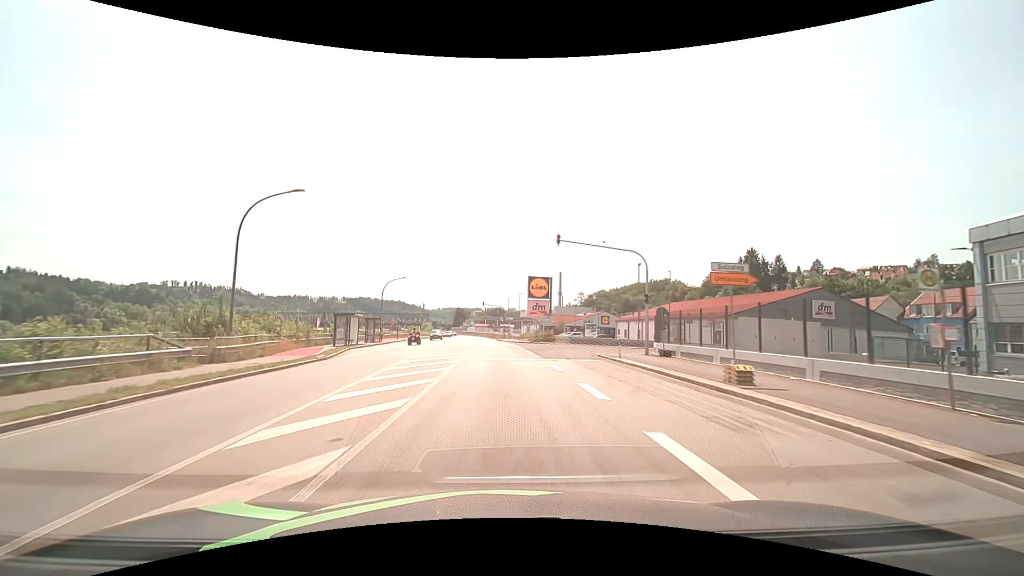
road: primary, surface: asphalt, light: Day
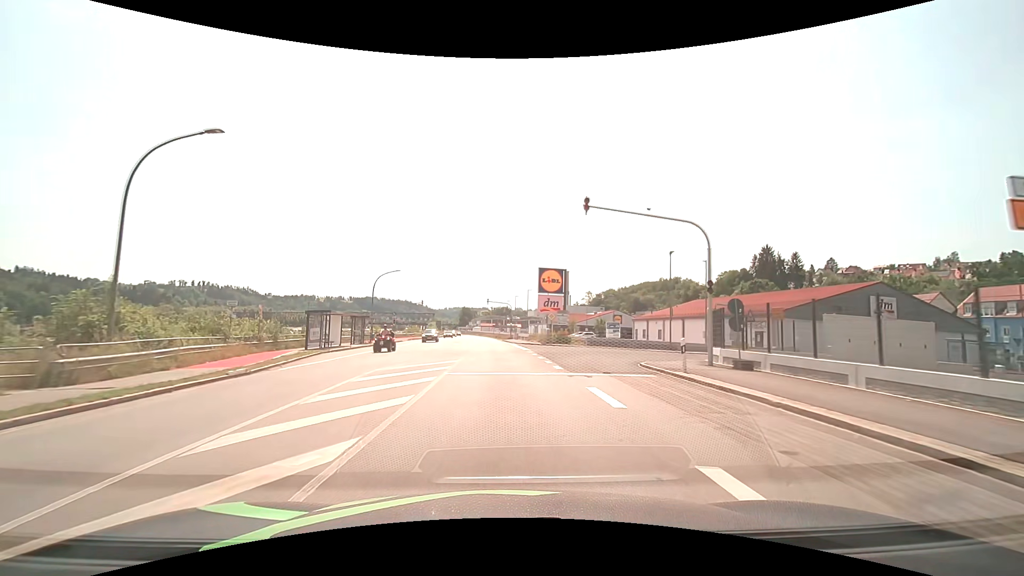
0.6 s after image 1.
(-0.1, +7.6) m; -1°
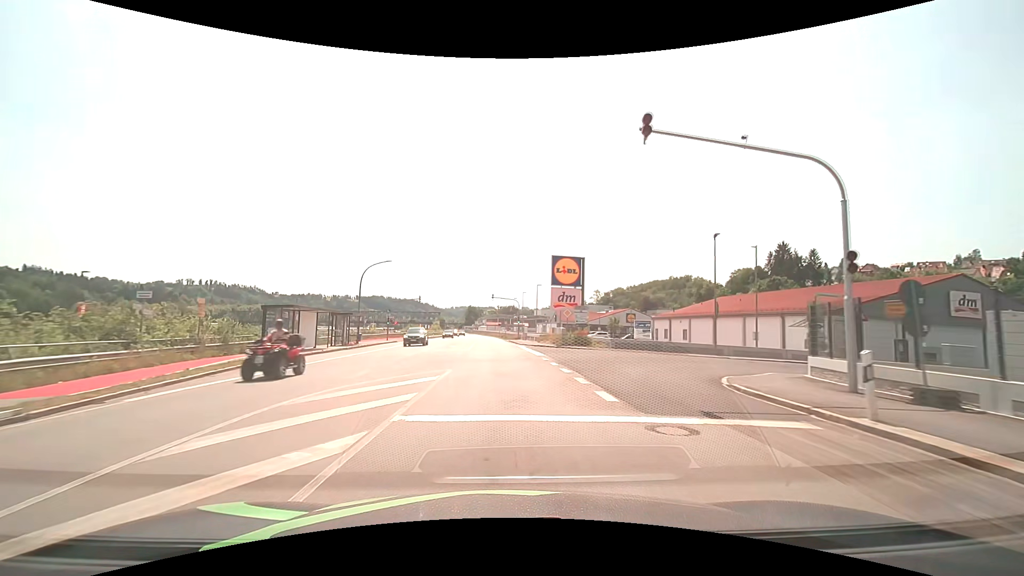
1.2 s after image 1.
(0.0, +7.6) m; -1°
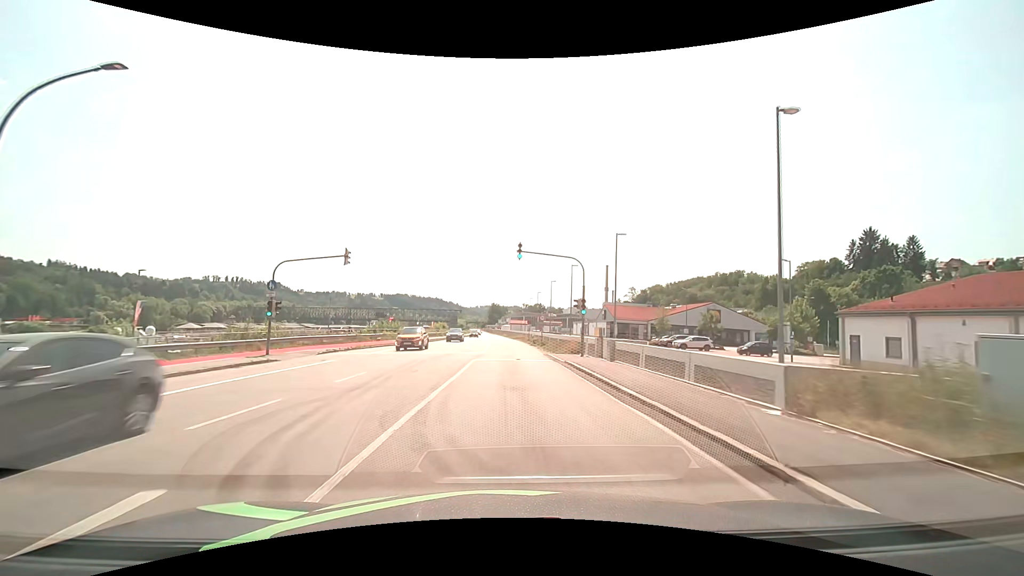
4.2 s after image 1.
(-1.2, +38.2) m; -3°
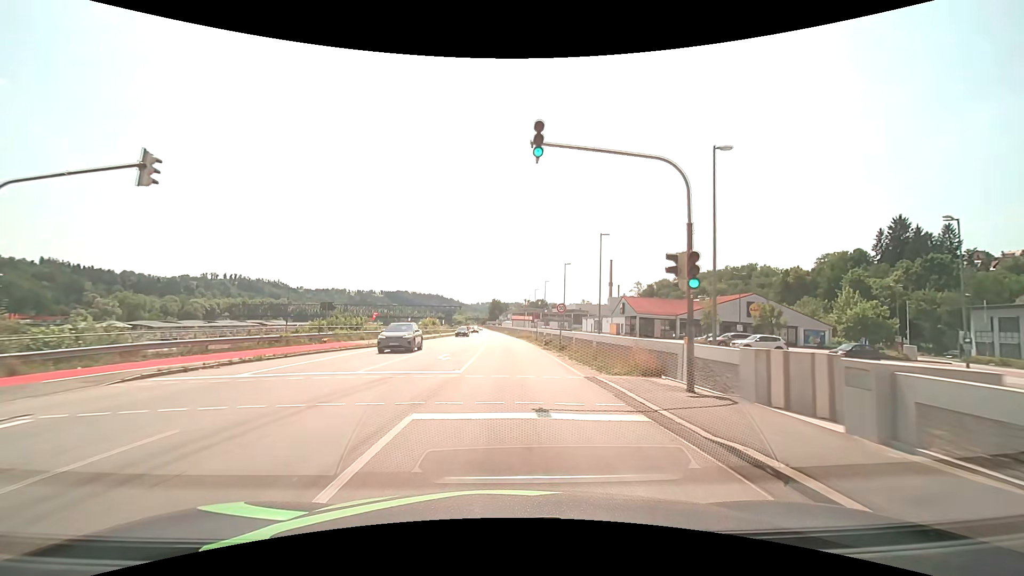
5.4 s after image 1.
(+0.1, +15.3) m; 0°
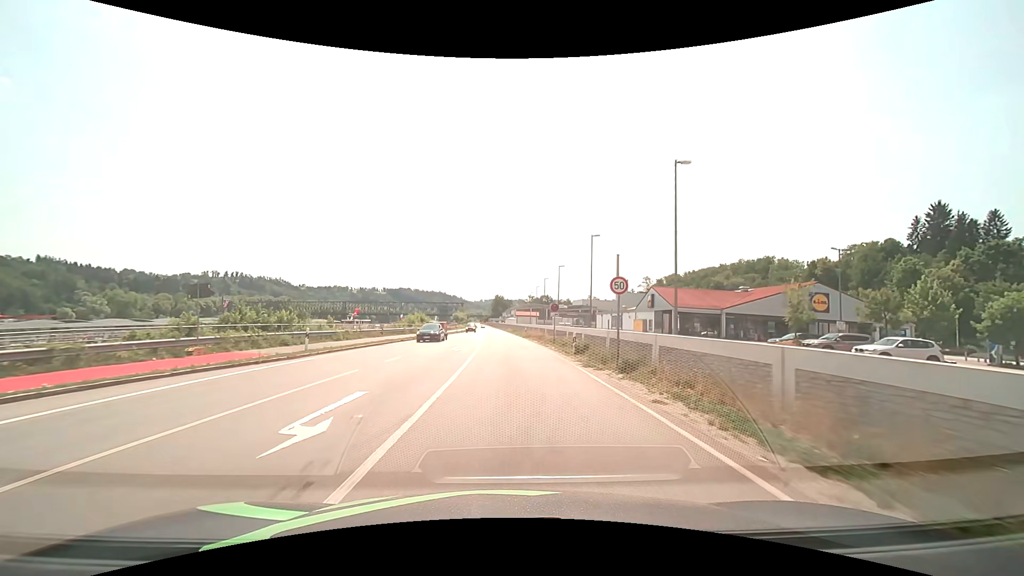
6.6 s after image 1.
(0.0, +15.4) m; 0°
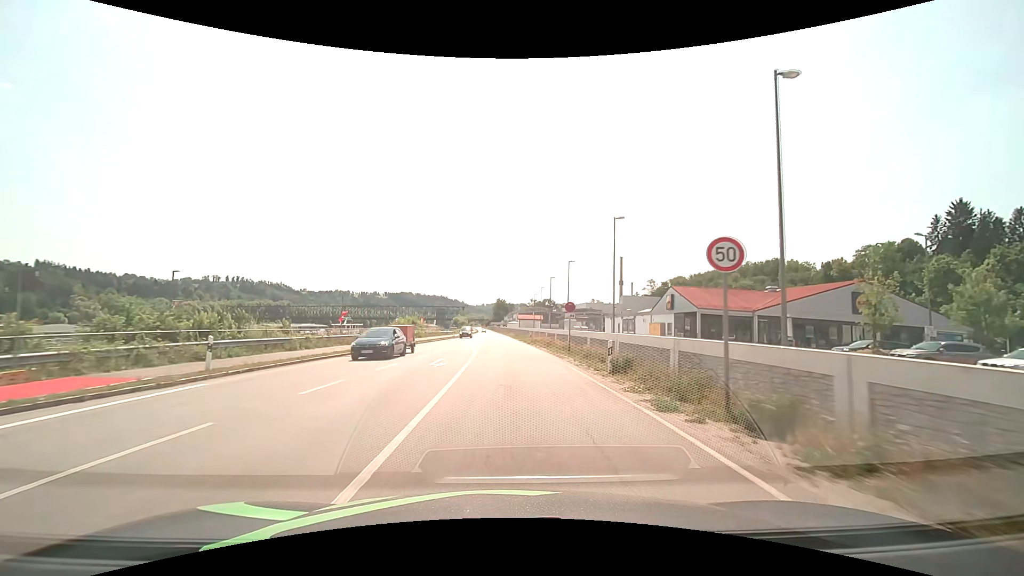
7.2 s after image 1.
(0.0, +7.7) m; 0°
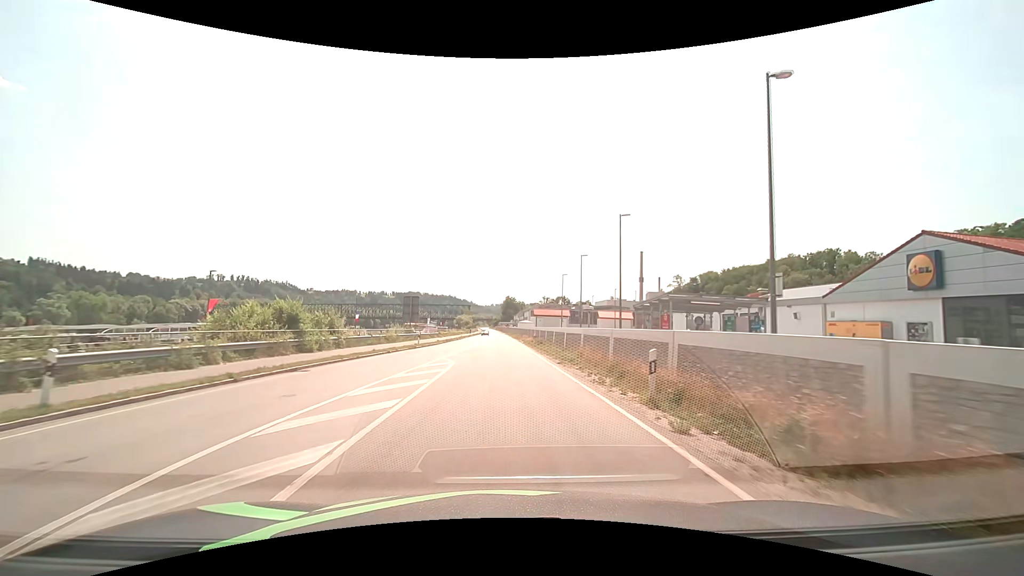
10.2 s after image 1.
(-0.3, +38.3) m; -1°
(0, +10) (0, +20) (0, +30) (0, +40) (0, +50) (-1, +60) (-1, +70) (-1, +80) (-1, +90) (-1, +100) m
